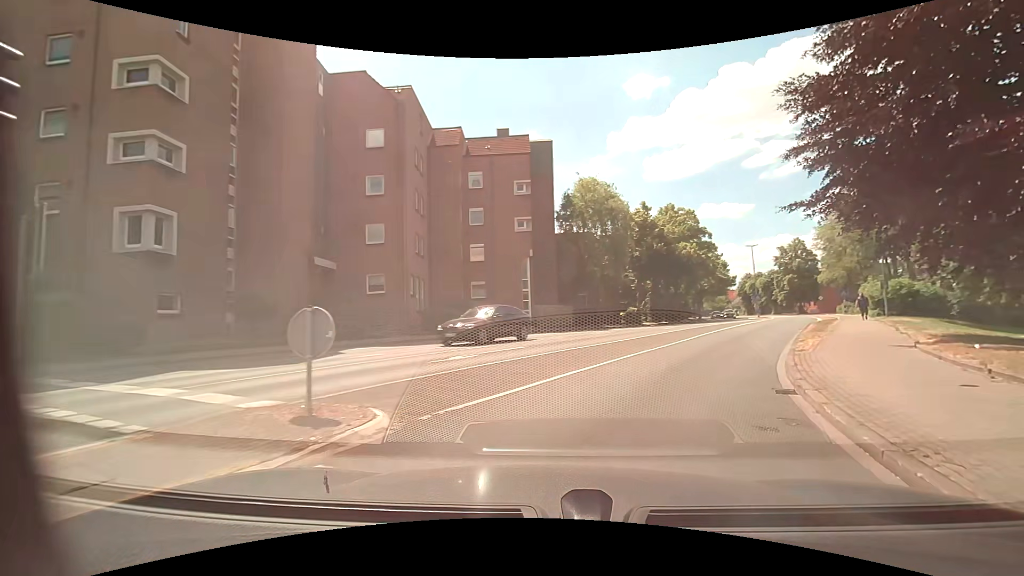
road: unclassified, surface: asphalt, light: Day
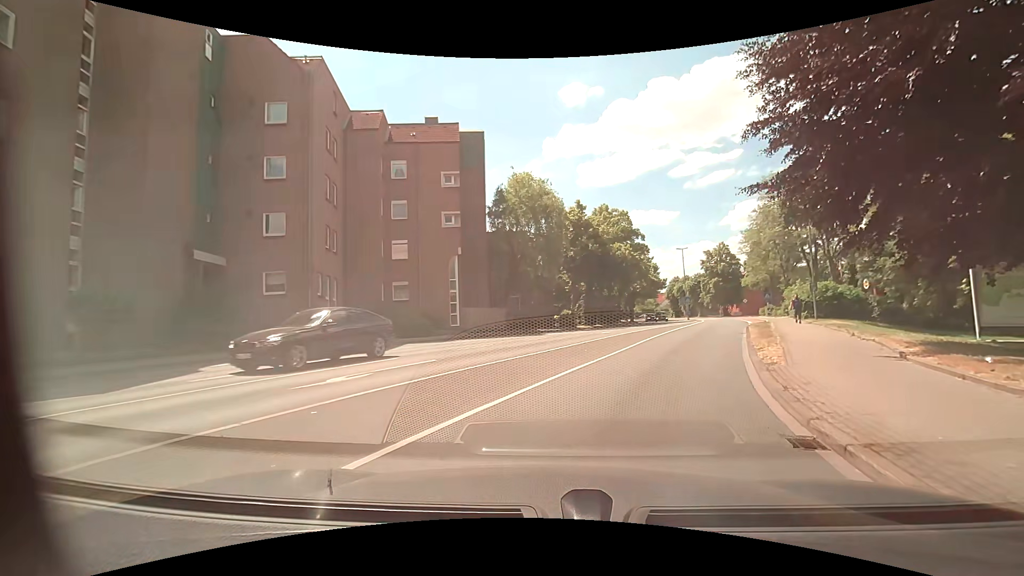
(+0.3, +3.2) m; +8°
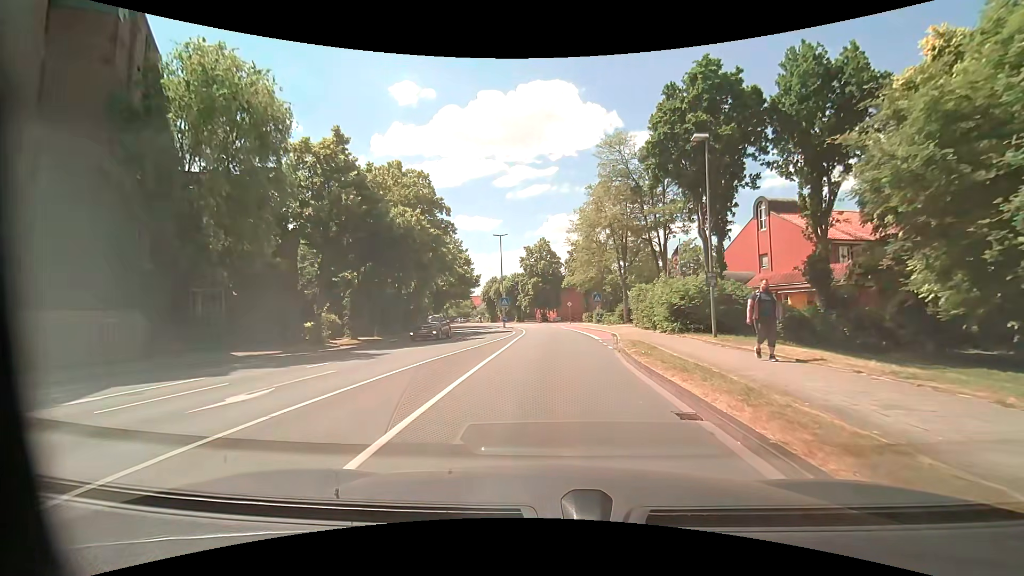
(+4.9, +19.2) m; +22°
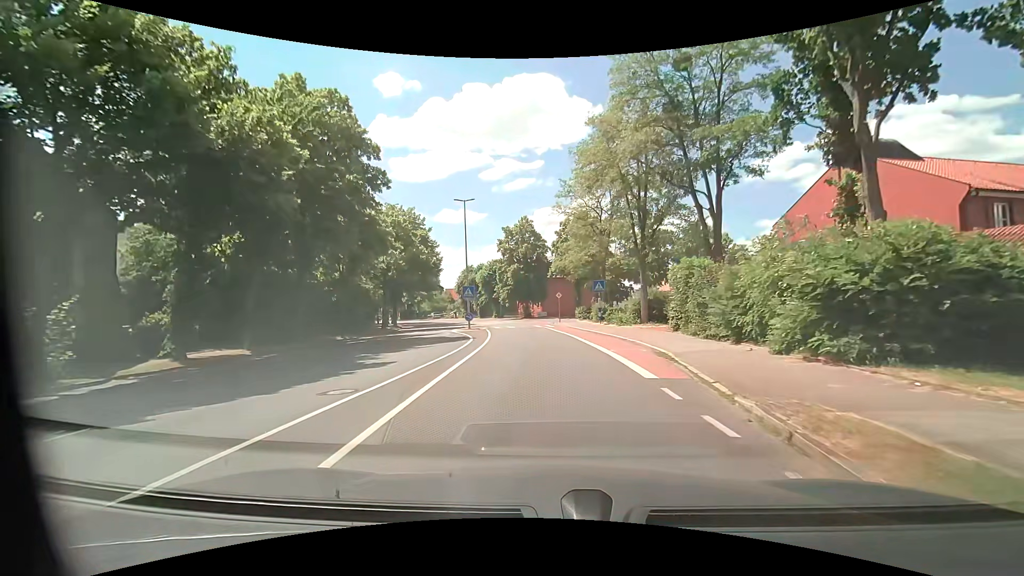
(0.0, +15.0) m; +1°
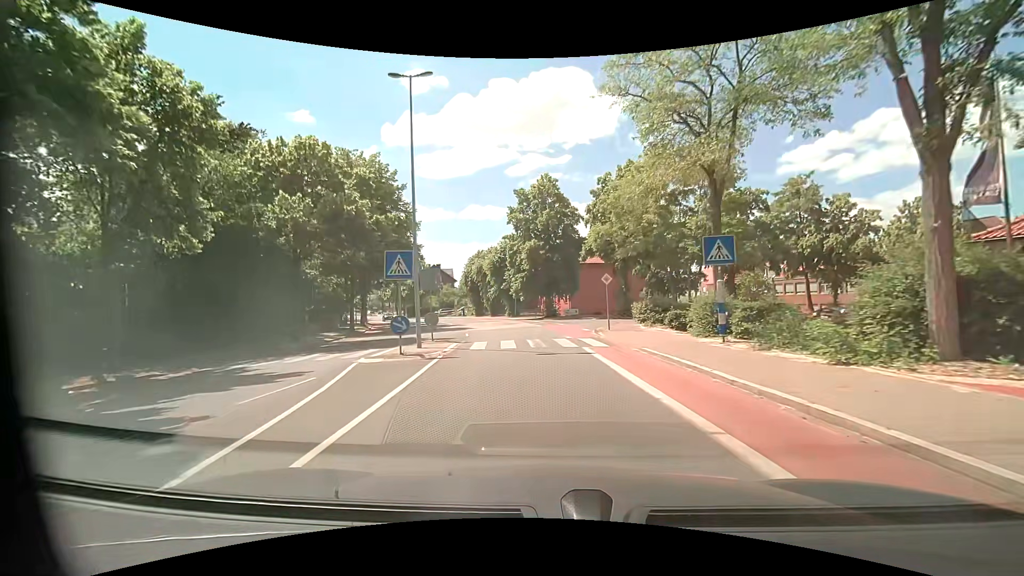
(-0.2, +20.9) m; -4°
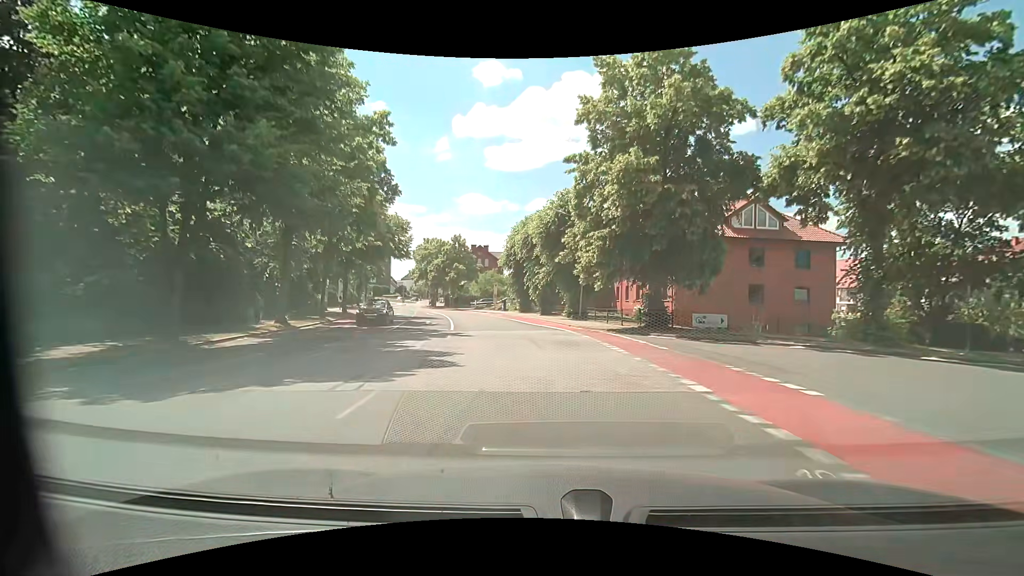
(-1.3, +26.0) m; -6°
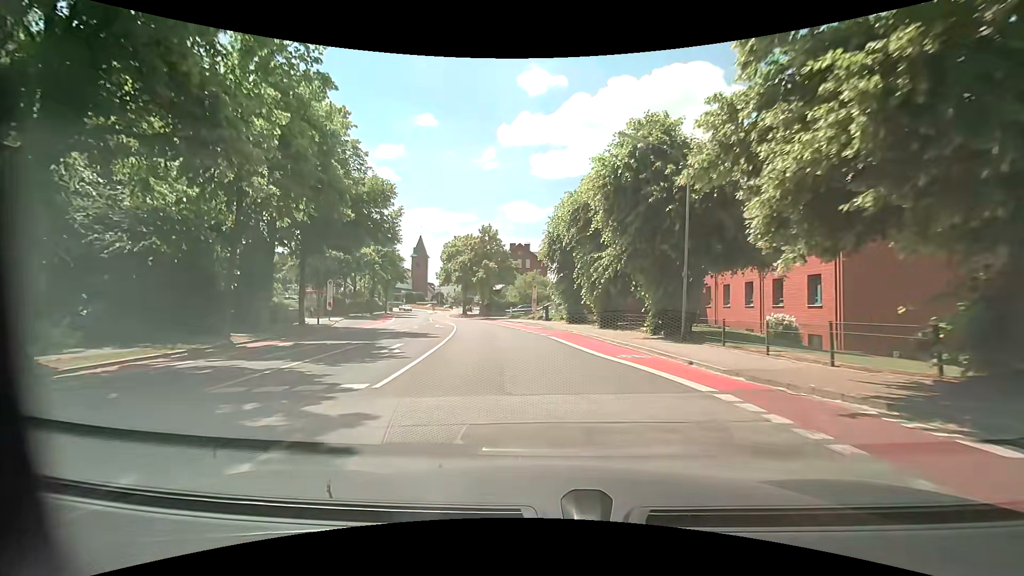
(-0.8, +15.8) m; -5°
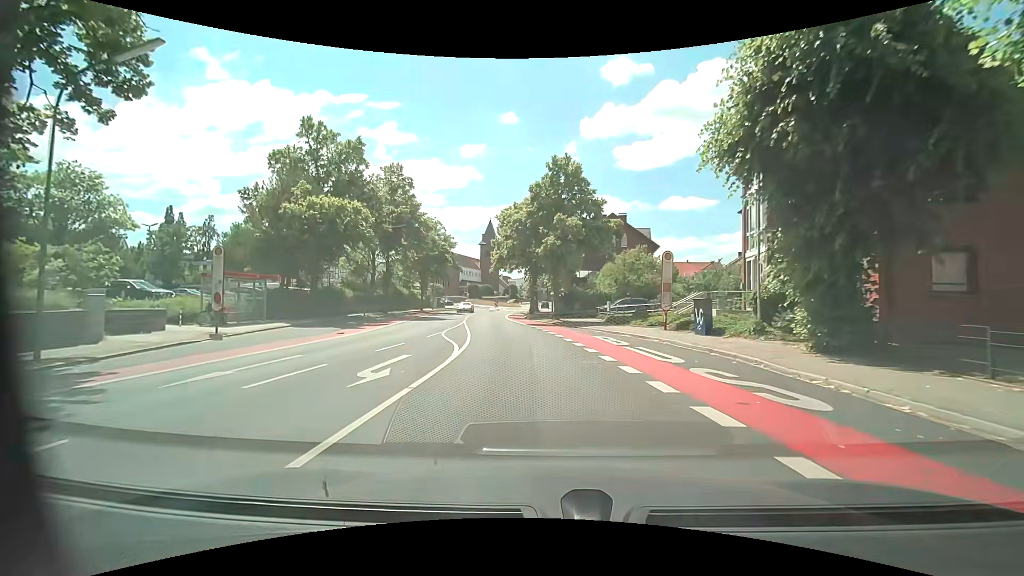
(-2.5, +26.4) m; -10°
